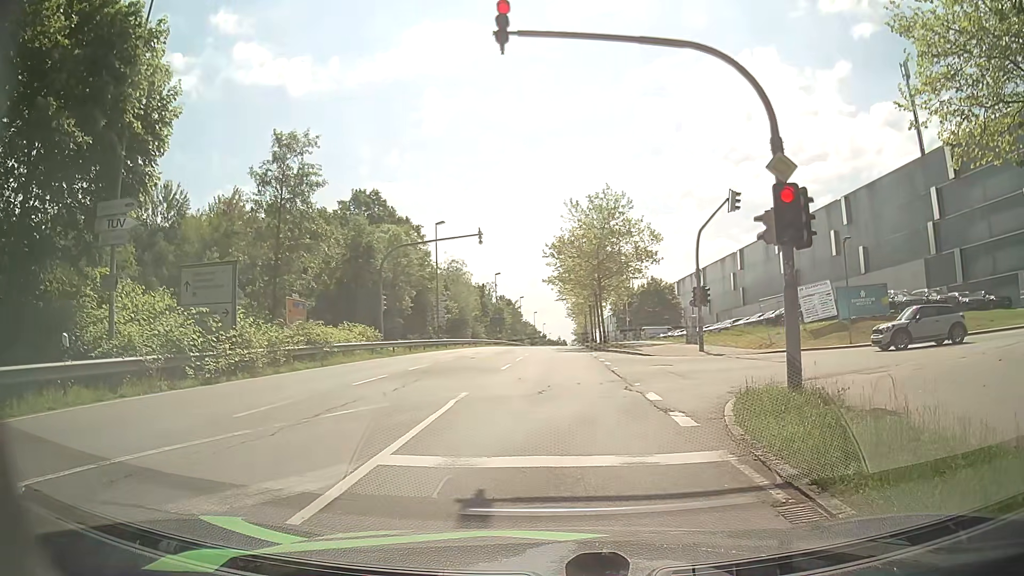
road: secondary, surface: asphalt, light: Day
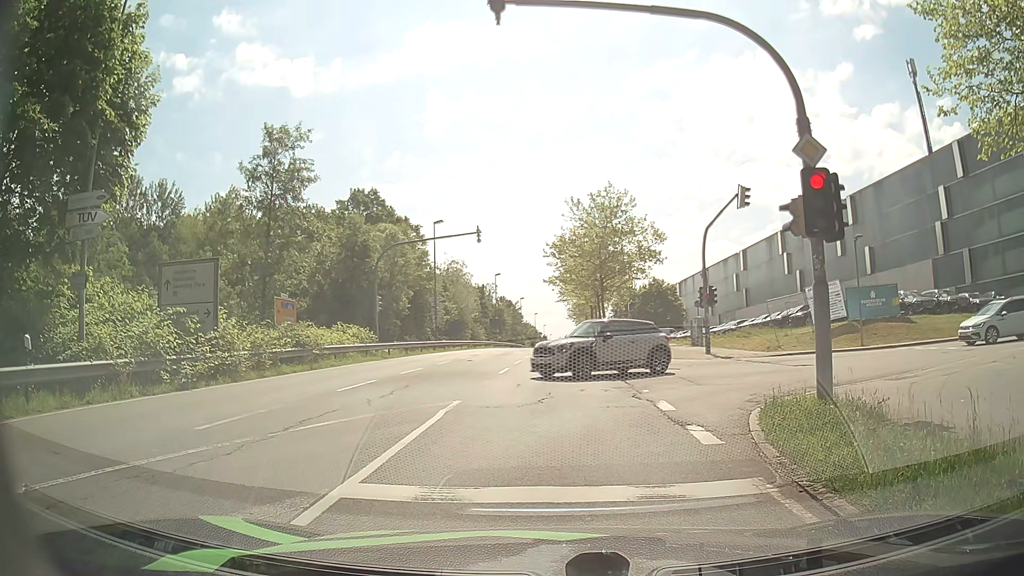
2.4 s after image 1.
(0.0, +1.3) m; -2°
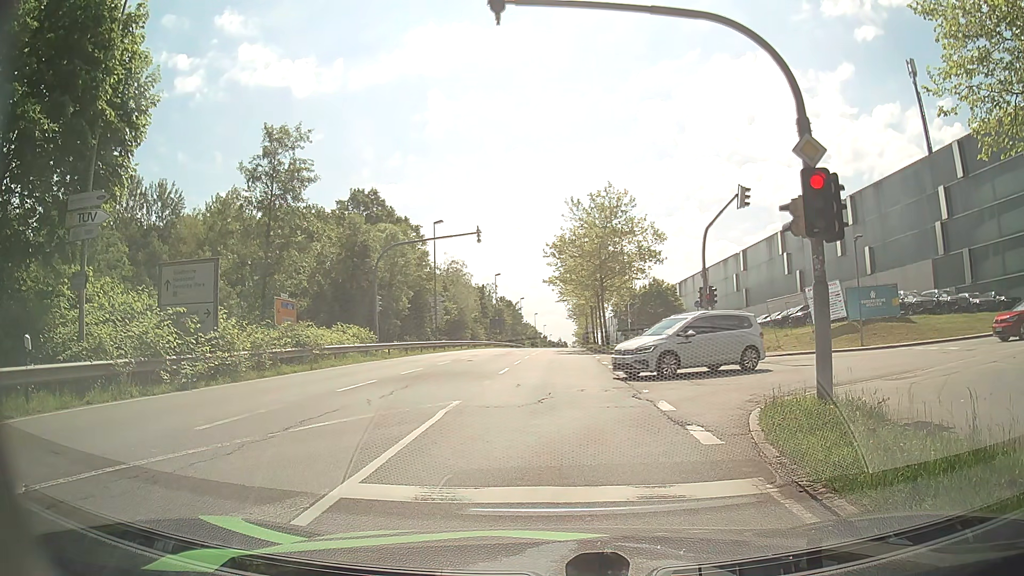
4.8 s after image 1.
(0.0, 0.0) m; 0°
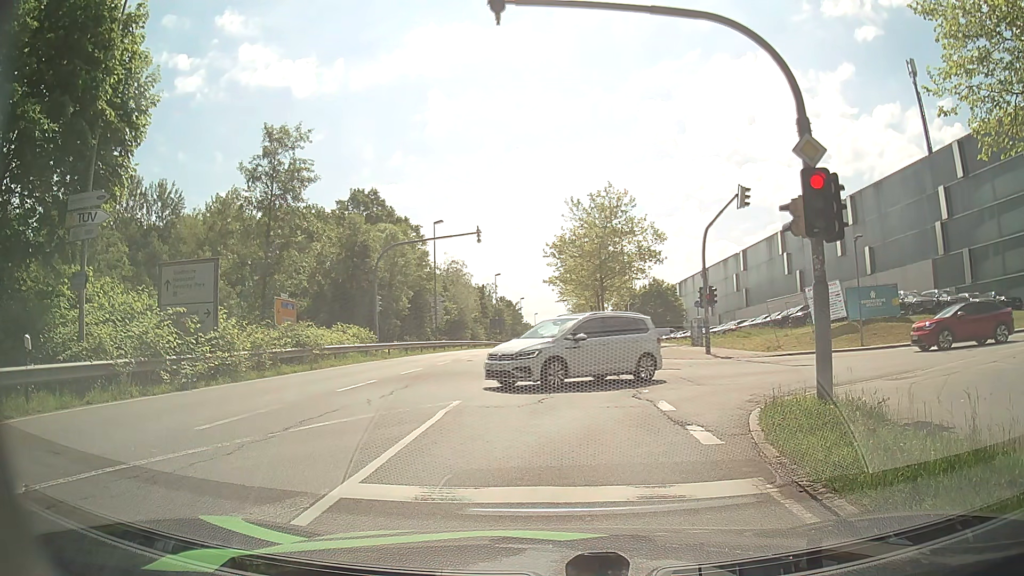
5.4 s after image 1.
(0.0, 0.0) m; 0°
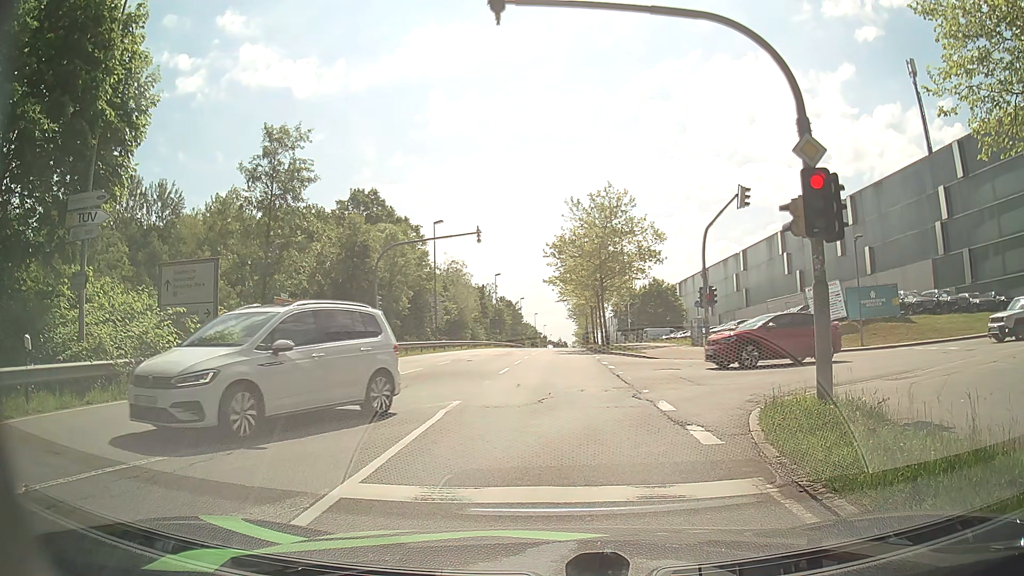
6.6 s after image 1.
(0.0, 0.0) m; 0°
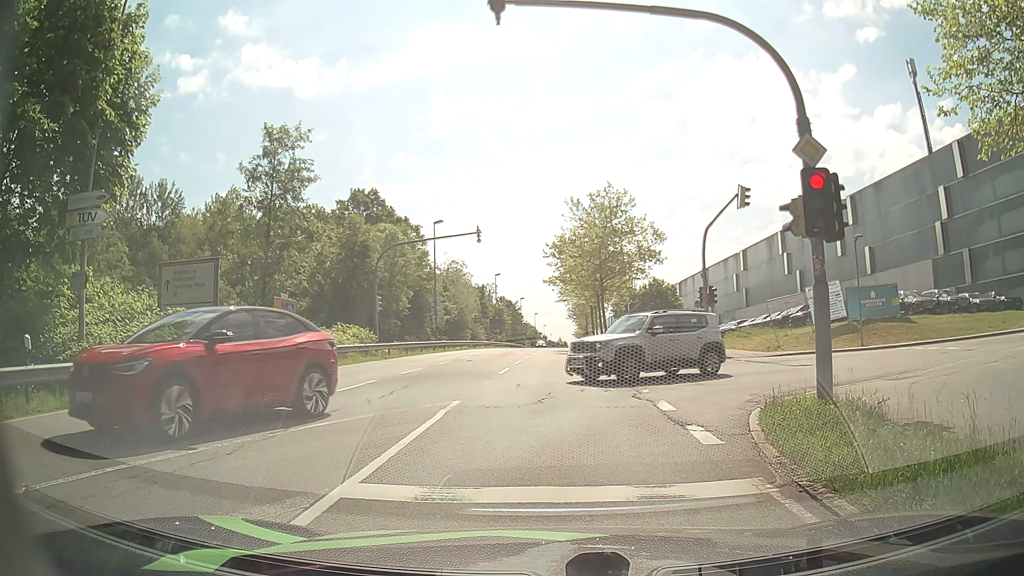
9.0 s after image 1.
(0.0, 0.0) m; 0°
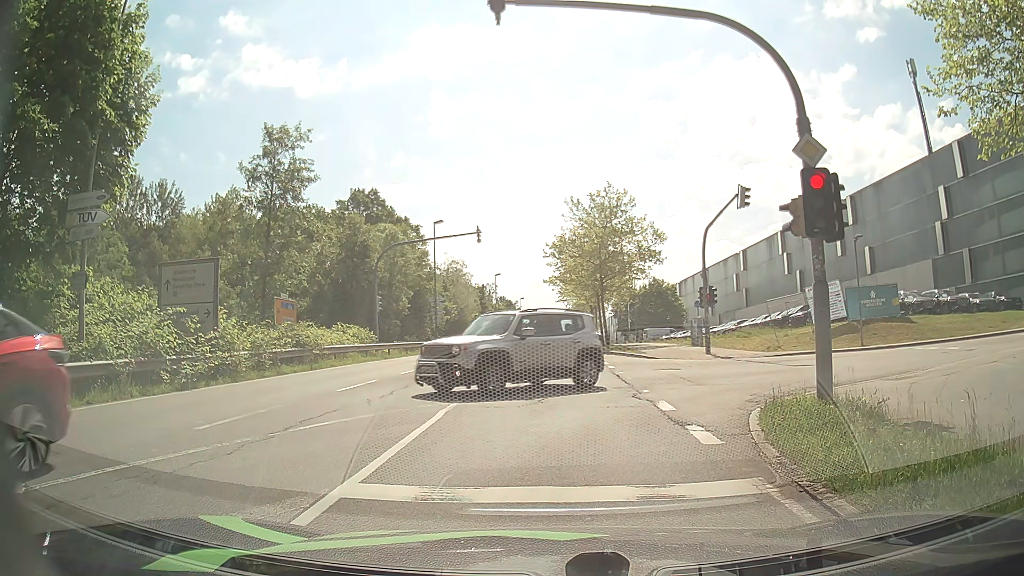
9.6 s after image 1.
(0.0, 0.0) m; 0°
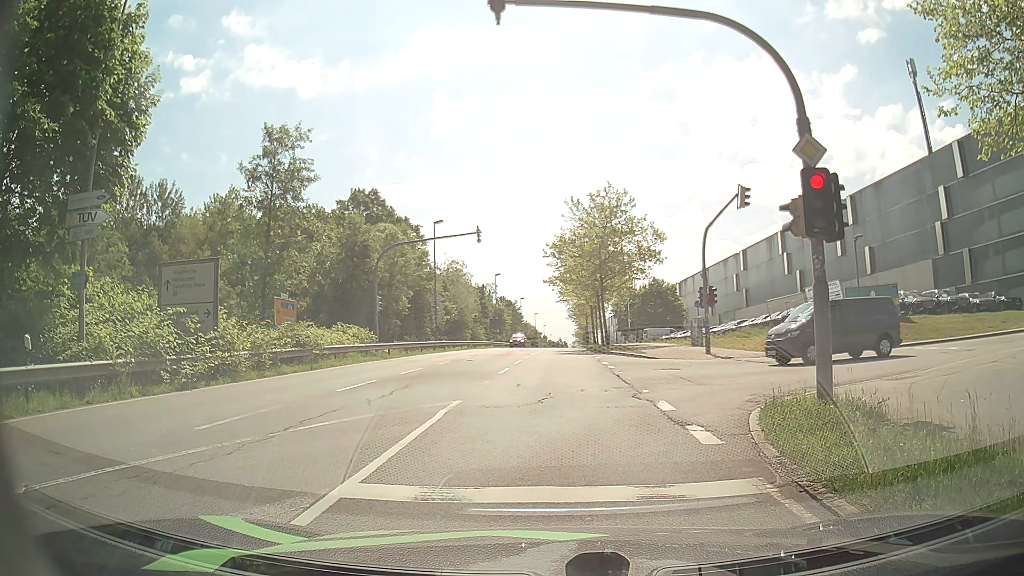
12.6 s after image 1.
(0.0, 0.0) m; 0°
